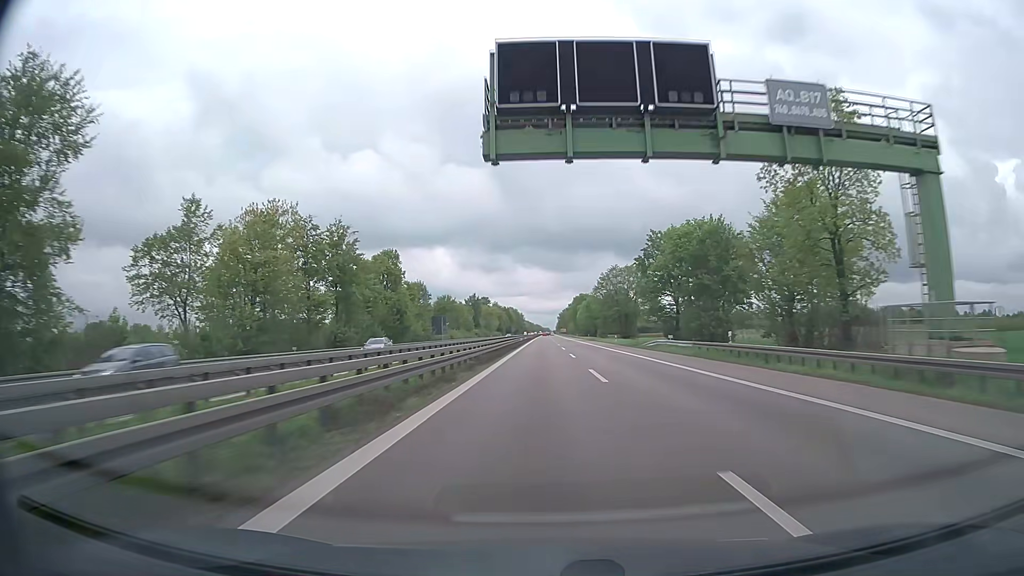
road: trunk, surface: asphalt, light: Day
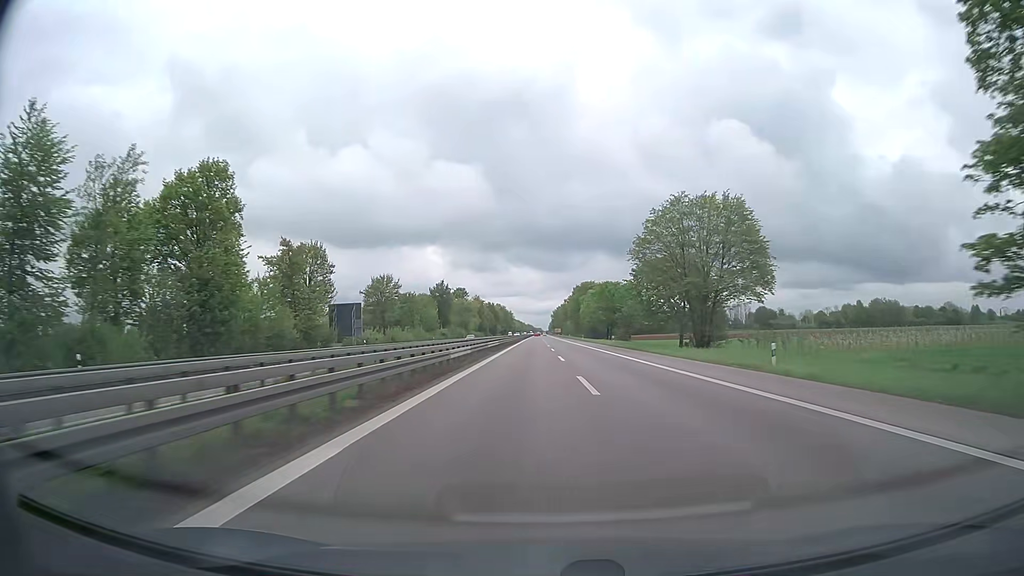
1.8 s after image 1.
(+0.2, +58.0) m; +1°
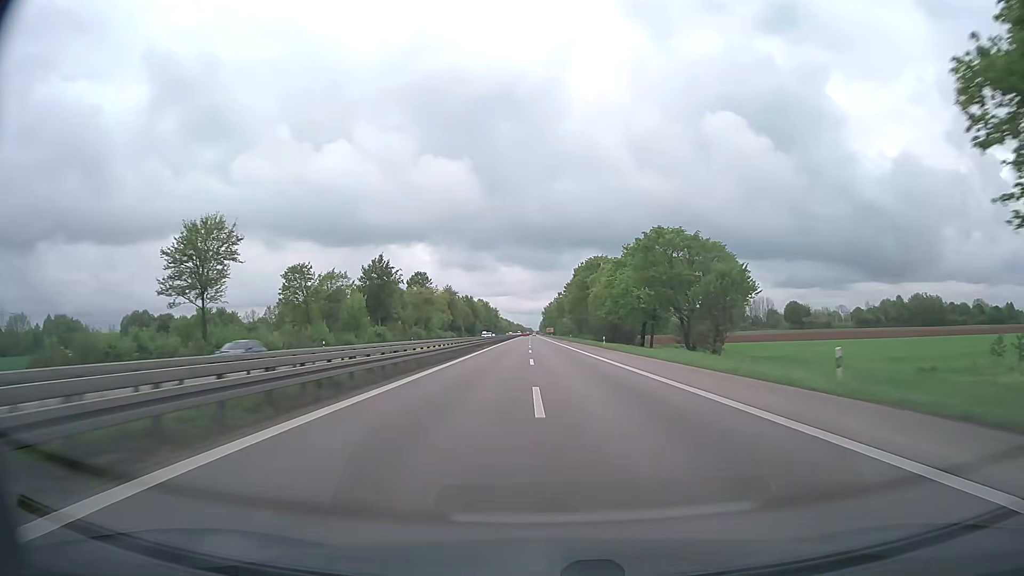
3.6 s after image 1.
(+0.5, +58.0) m; +1°
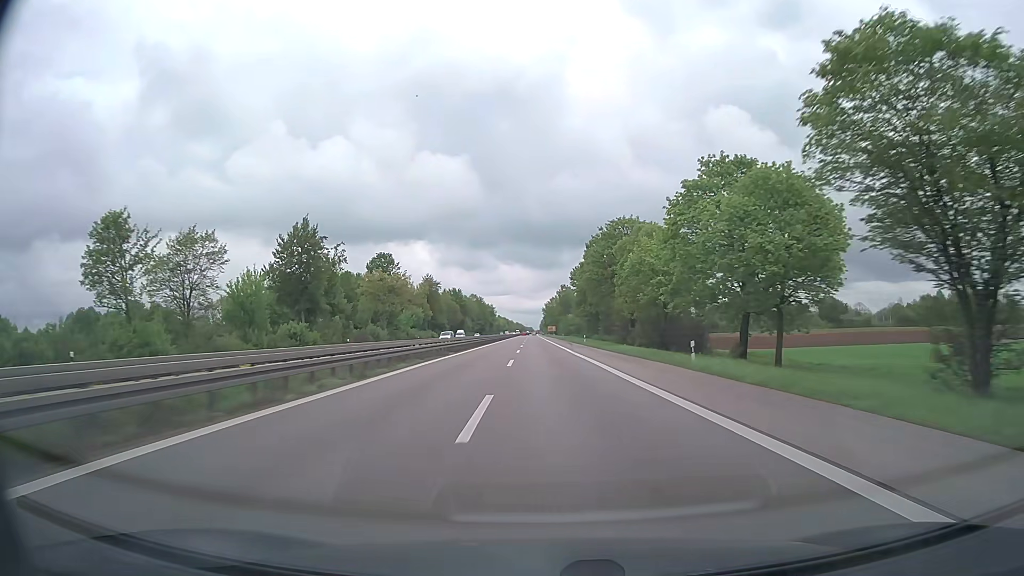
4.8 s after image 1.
(0.0, +38.7) m; 0°
(0, +10) (0, +20) (0, +30) (0, +40) (0, +50) (0, +60) (0, +70) (0, +80) (0, +90) (-1, +100) m
